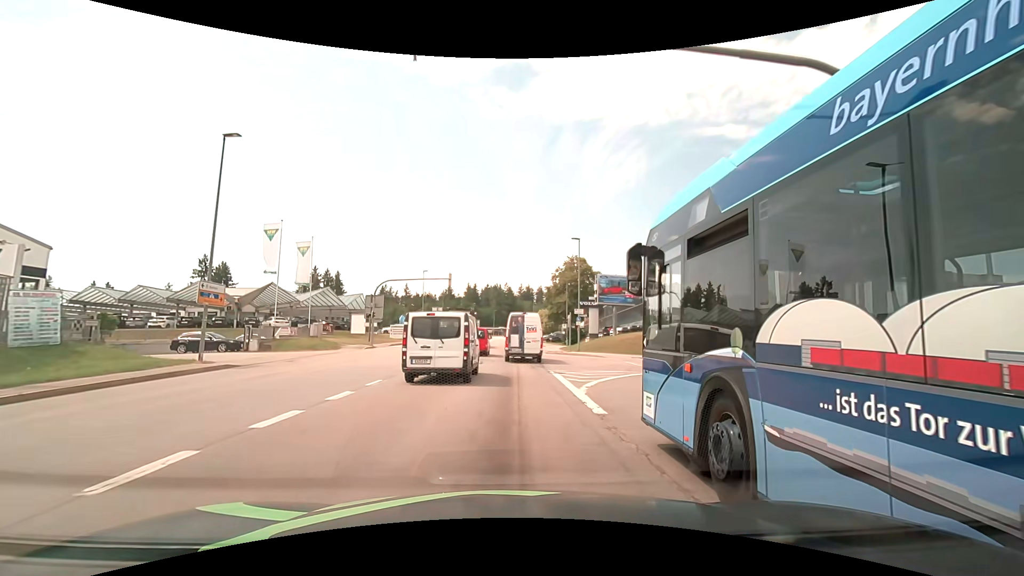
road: tertiary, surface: asphalt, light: Day
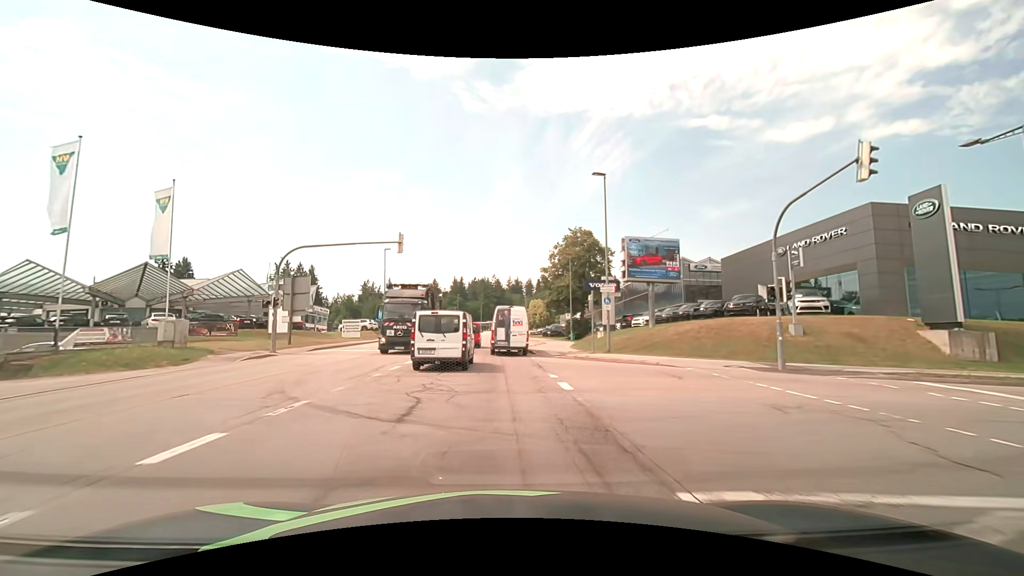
(+0.2, +17.2) m; +2°
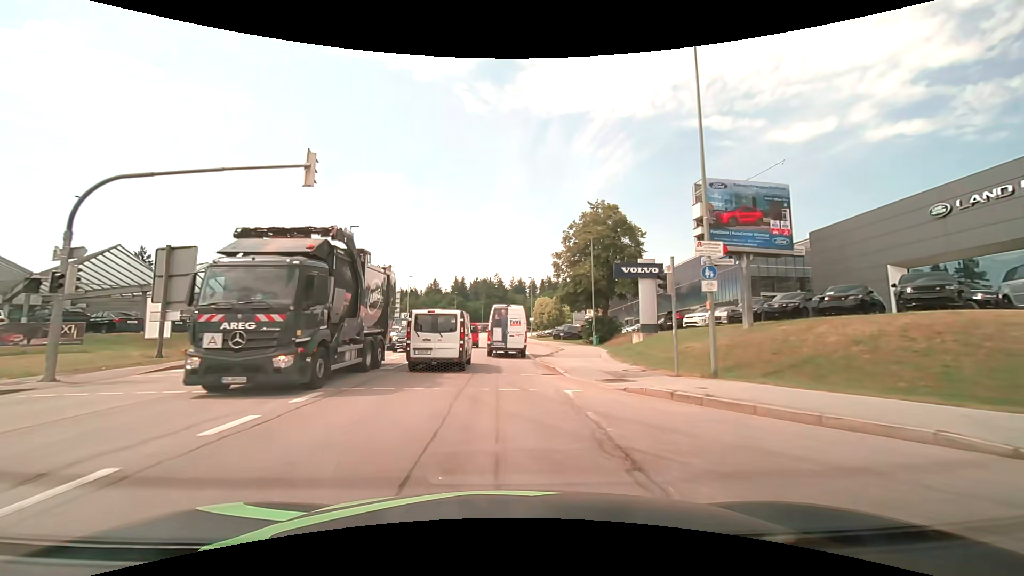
(-0.1, +13.7) m; 0°
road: secondary
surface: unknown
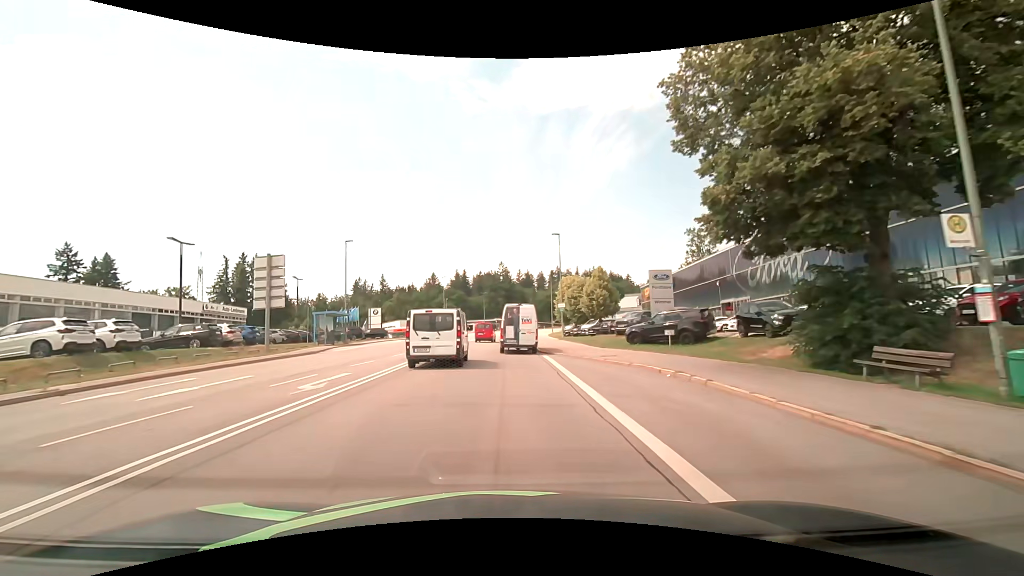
(-0.5, +36.2) m; -1°
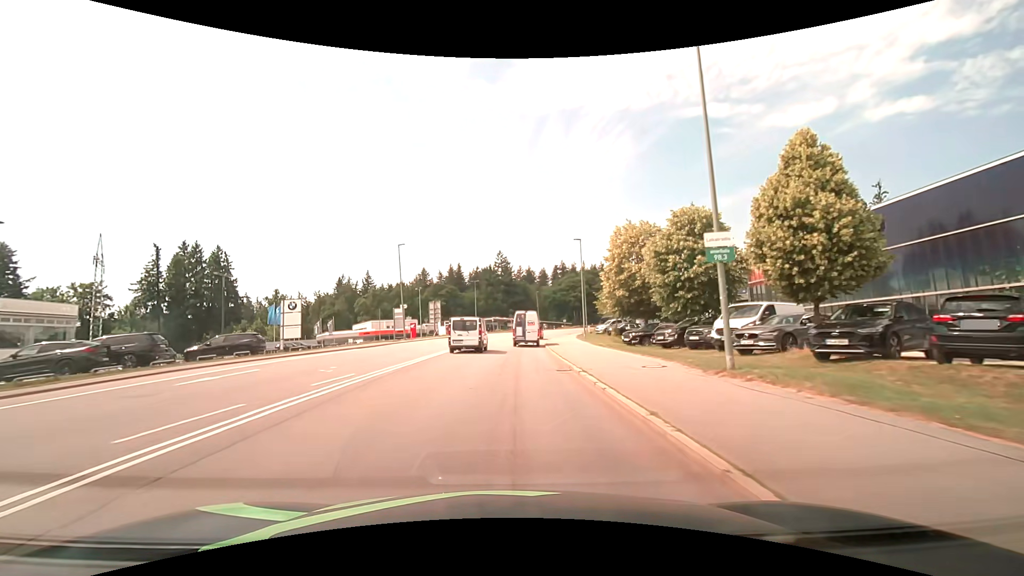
(-0.3, +35.9) m; 0°
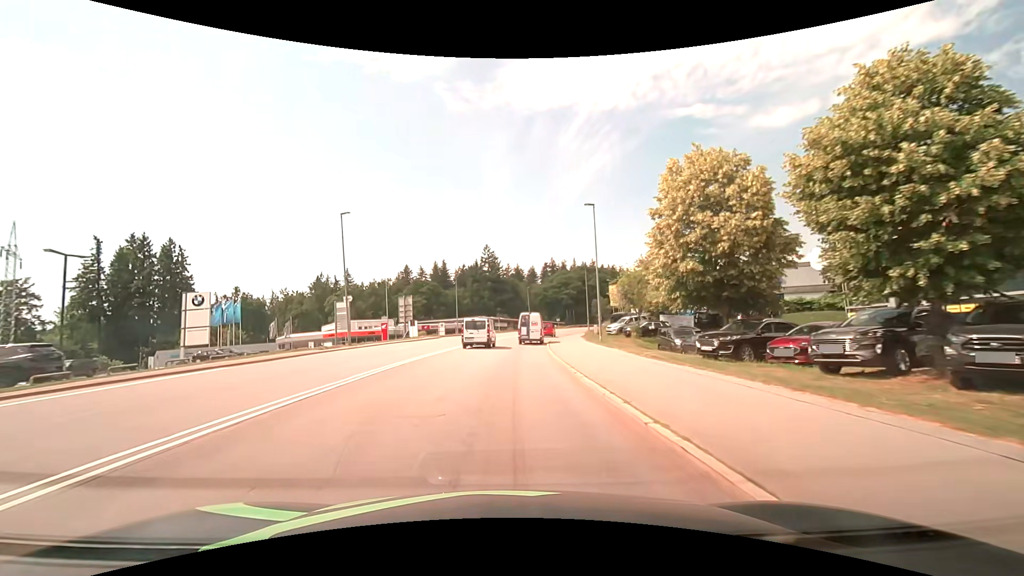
(+0.1, +14.8) m; +1°
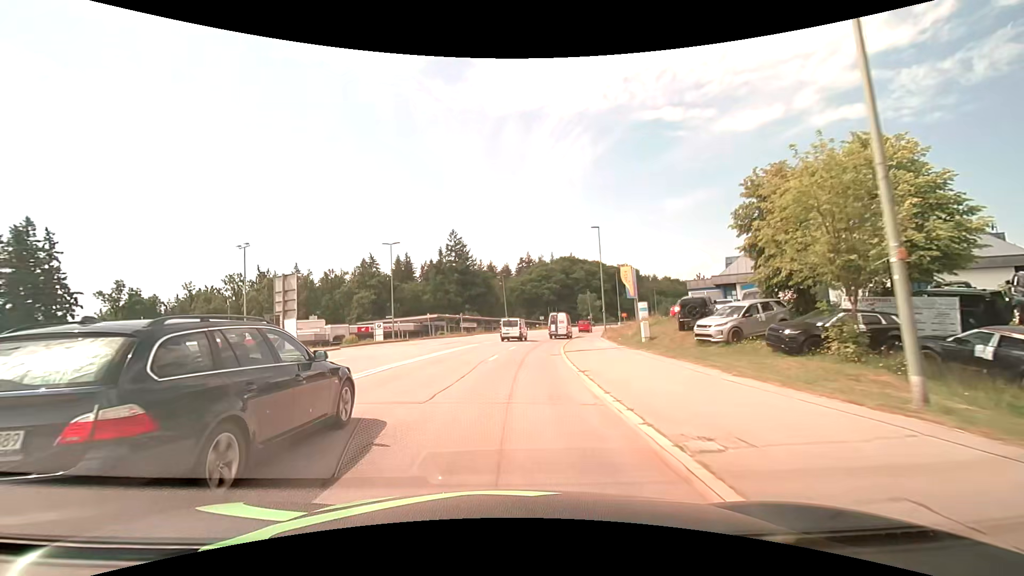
(+0.8, +29.9) m; +3°
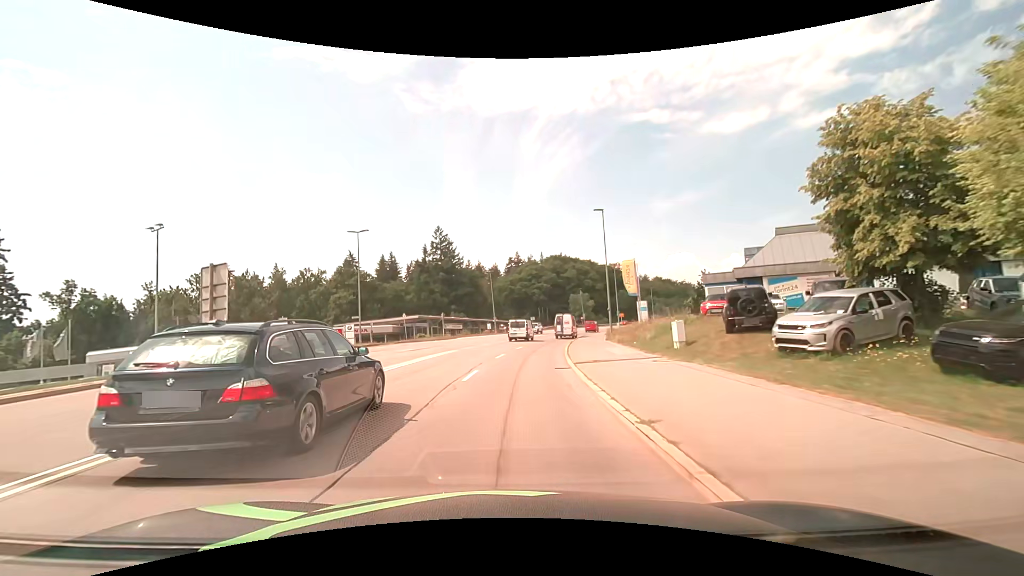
(+0.1, +7.5) m; +1°
